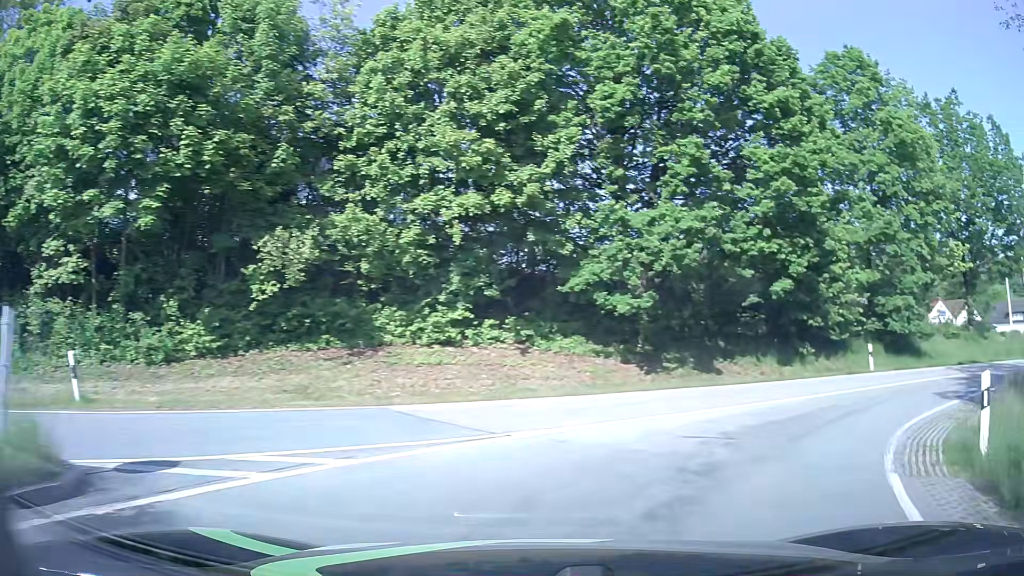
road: primary_link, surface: asphalt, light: Day
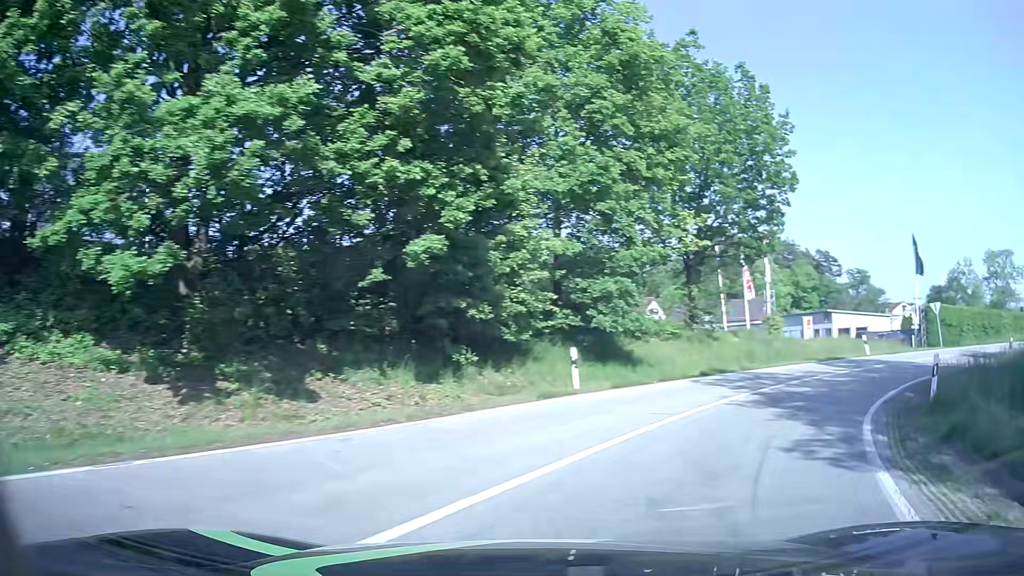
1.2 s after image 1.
(+2.7, +9.6) m; +31°
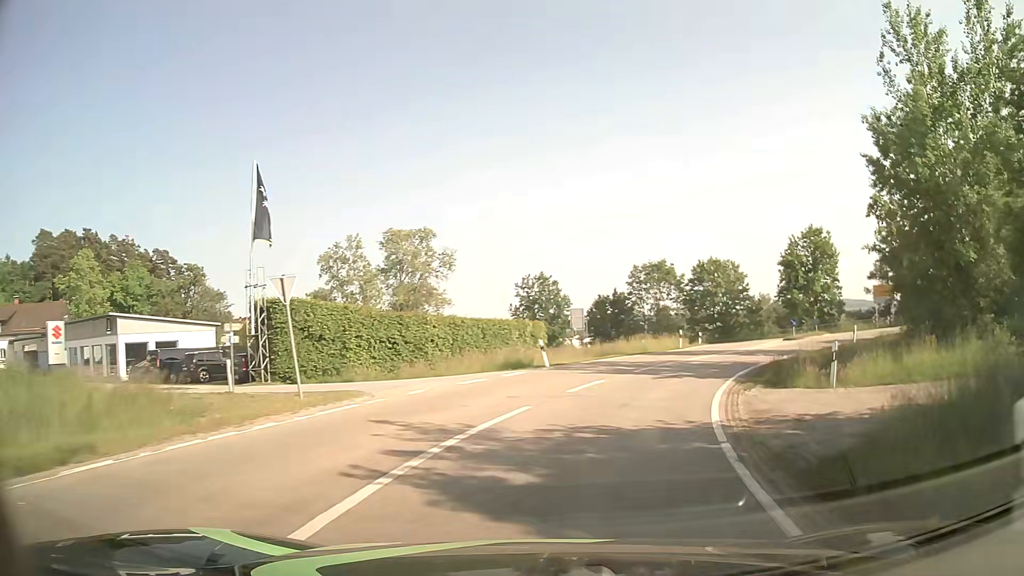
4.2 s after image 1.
(+15.4, +24.6) m; +55°
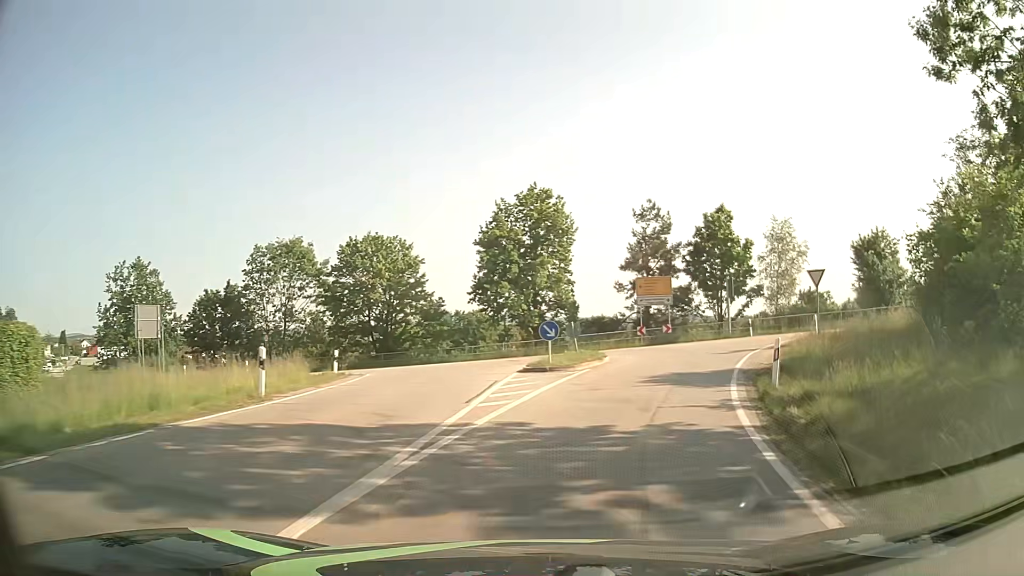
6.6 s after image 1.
(+6.3, +25.6) m; +28°
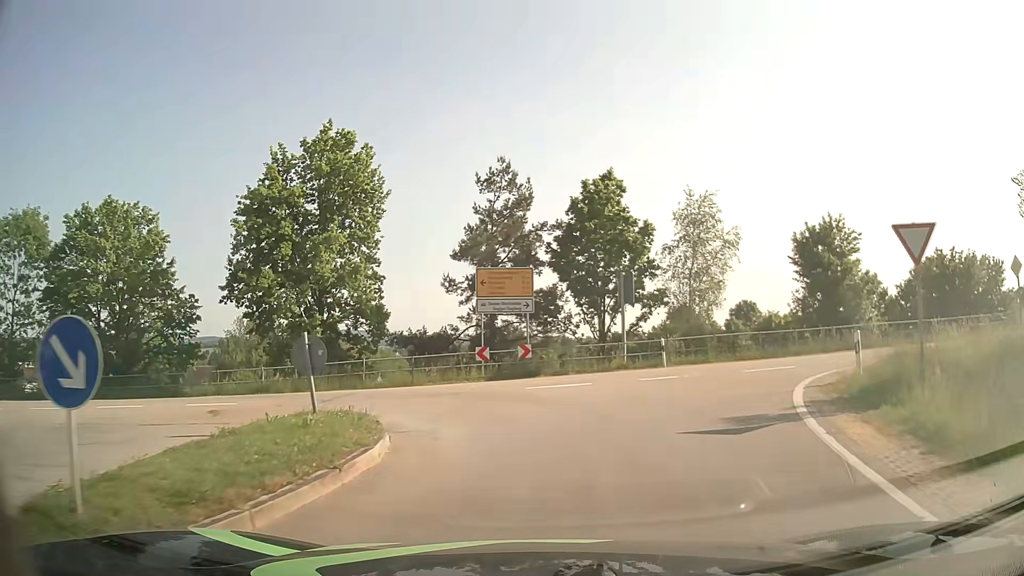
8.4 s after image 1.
(+2.0, +15.7) m; +13°
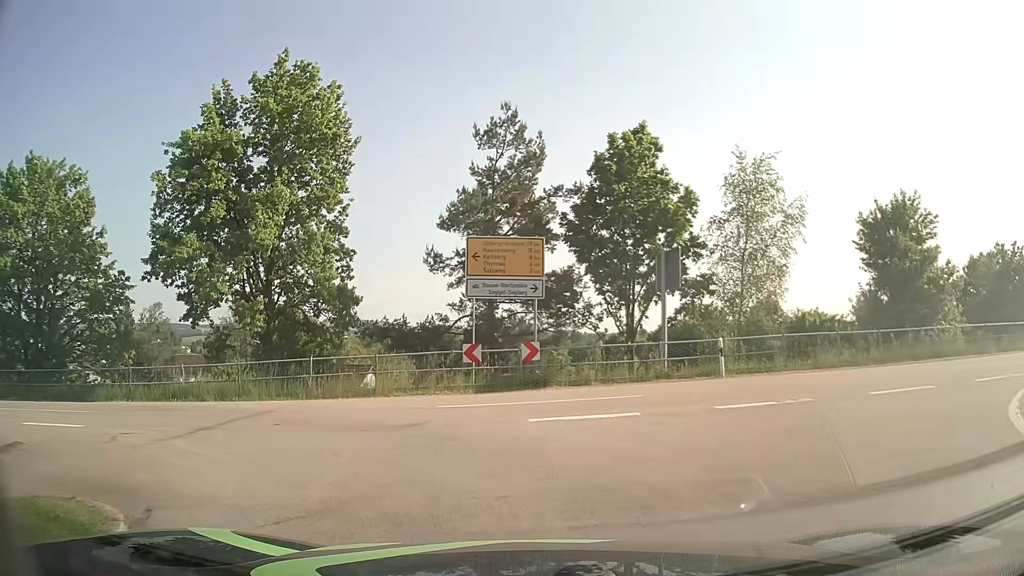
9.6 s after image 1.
(+0.1, +6.8) m; 0°
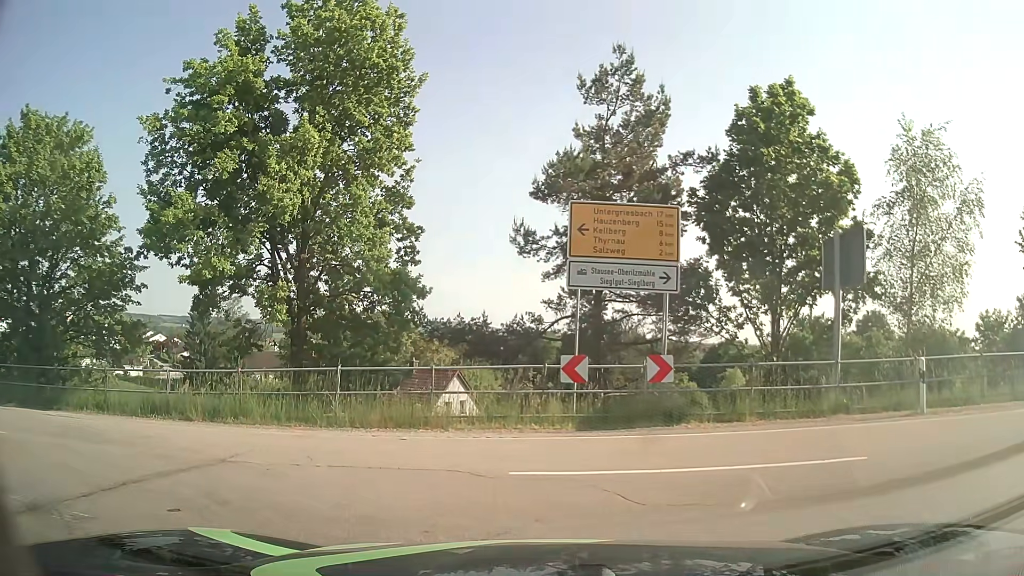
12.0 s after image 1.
(-0.4, +5.5) m; -8°
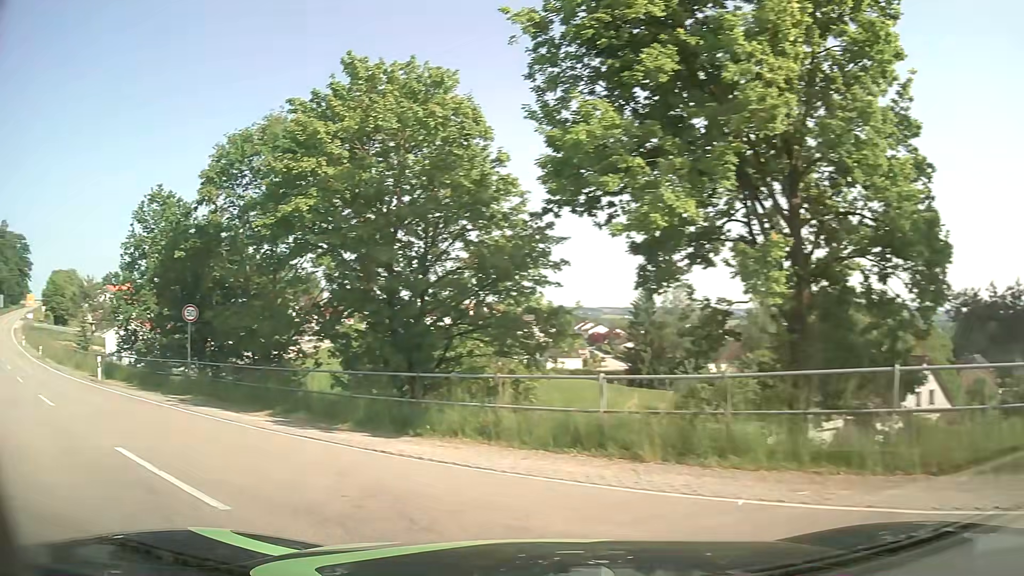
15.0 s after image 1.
(-1.9, +5.9) m; -39°
(-4, +9) (-11, +16) (-18, +23) (-26, +29) (-33, +36) (-41, +42) (-48, +49) (-56, +56) (-63, +62) (-71, +69) m
